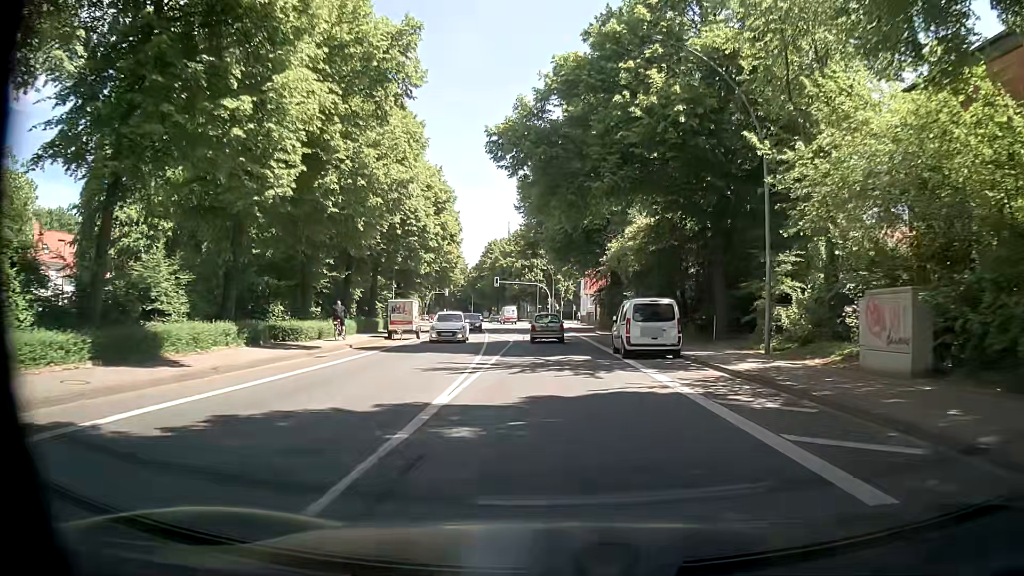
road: primary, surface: asphalt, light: Day
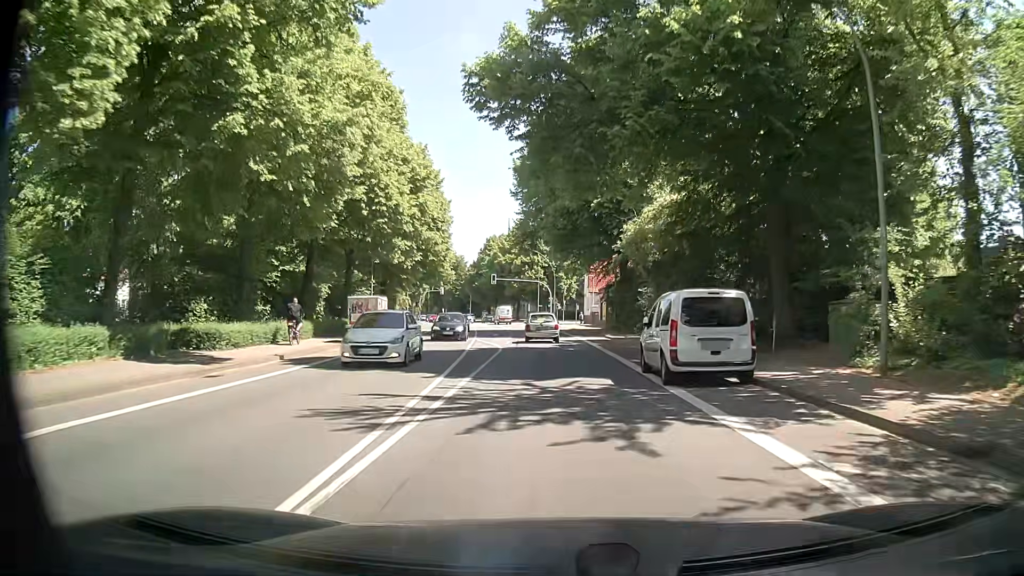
(0.0, +7.6) m; 0°
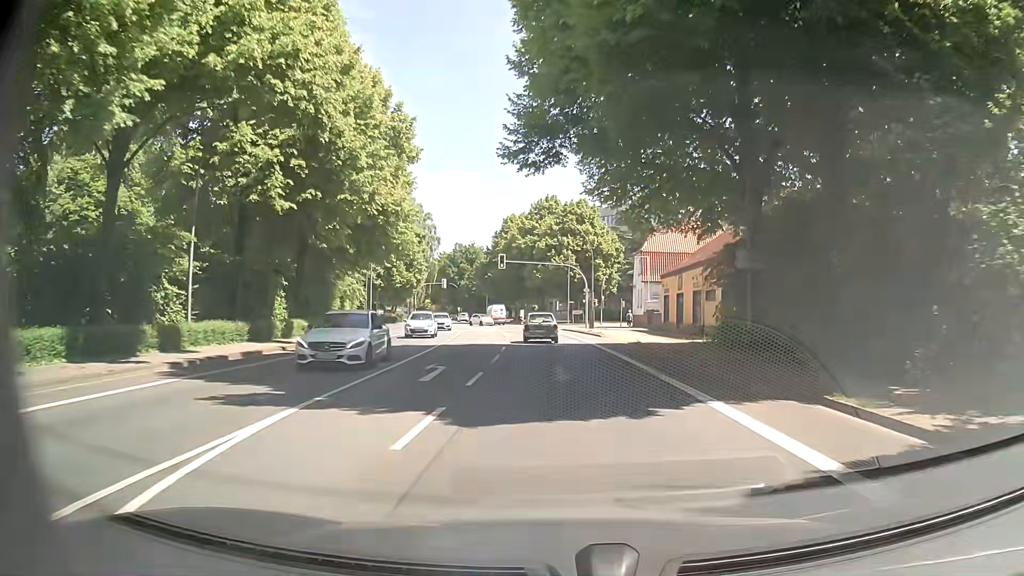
(-0.8, +30.4) m; -3°
